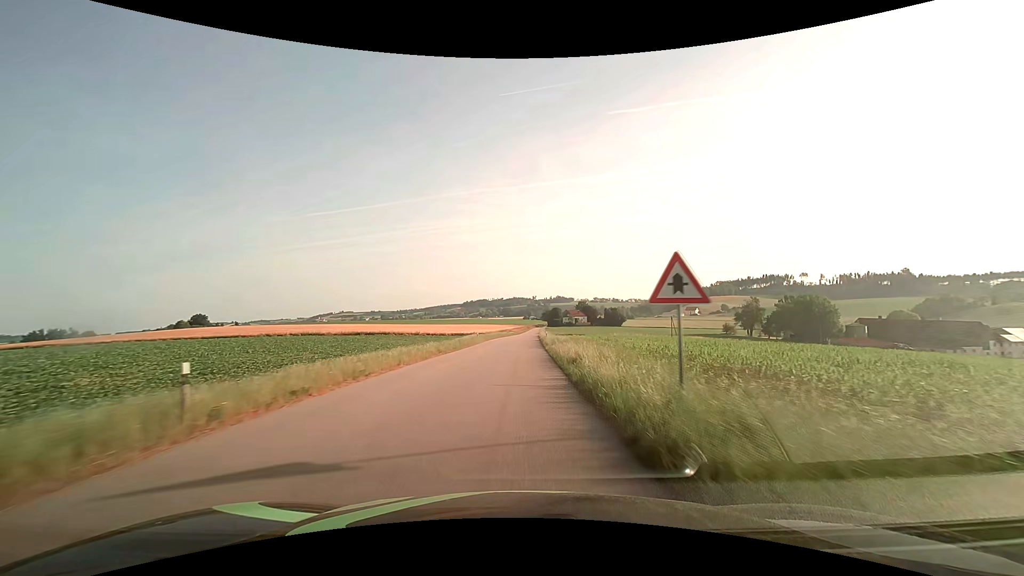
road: tertiary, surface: asphalt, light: Day
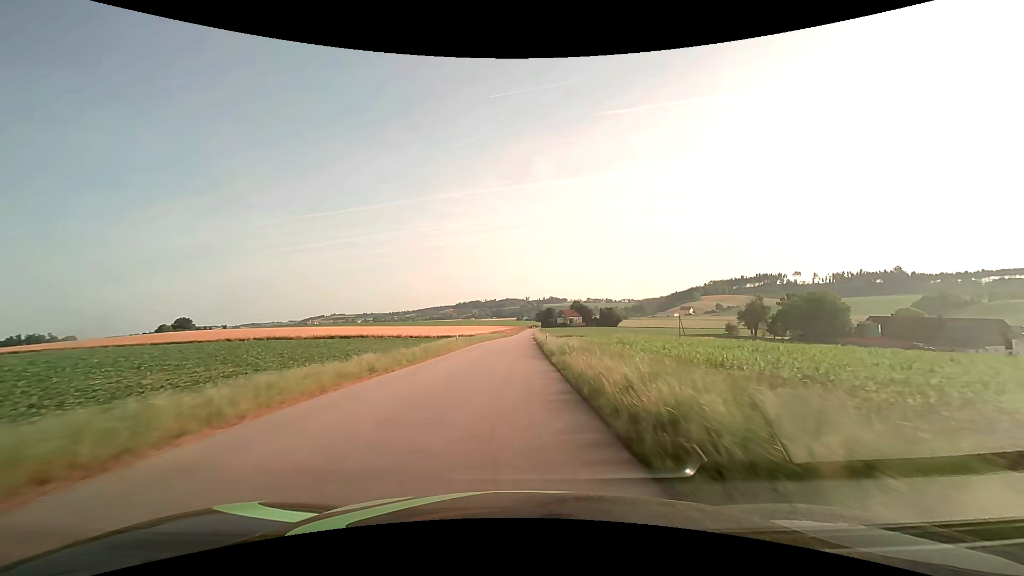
(+0.1, +11.3) m; +1°
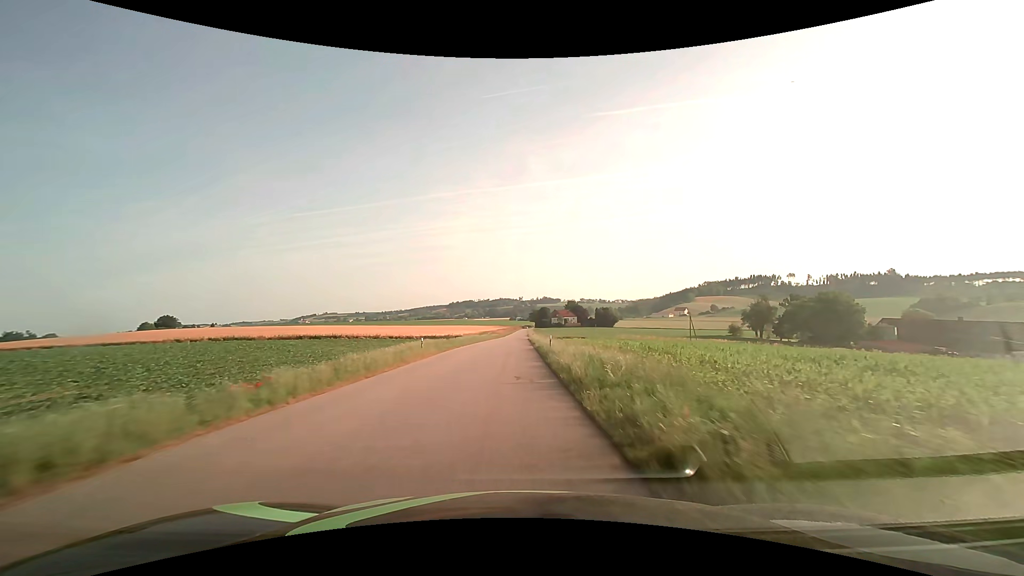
(+0.1, +11.3) m; +1°
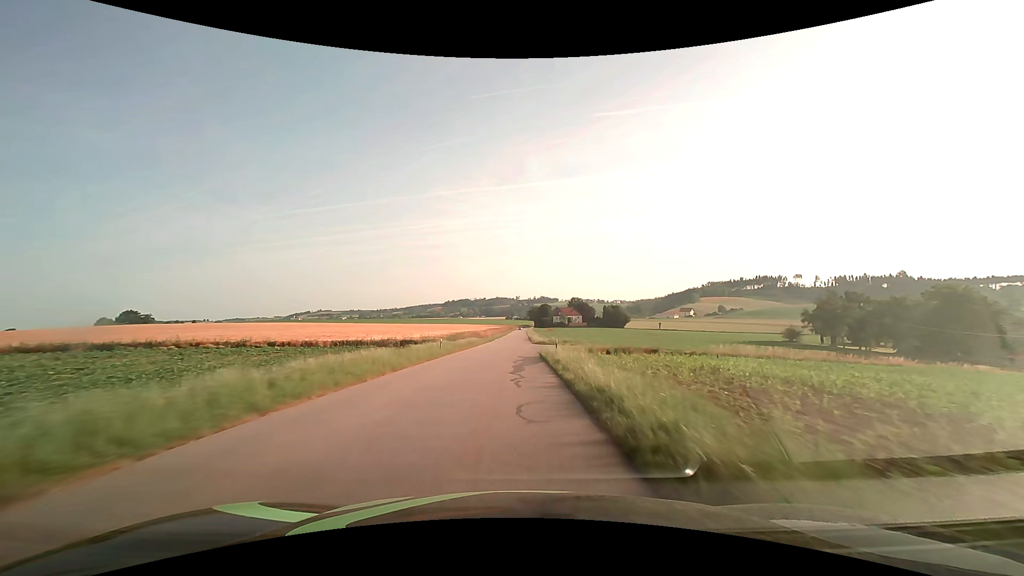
(0.0, +45.3) m; 0°
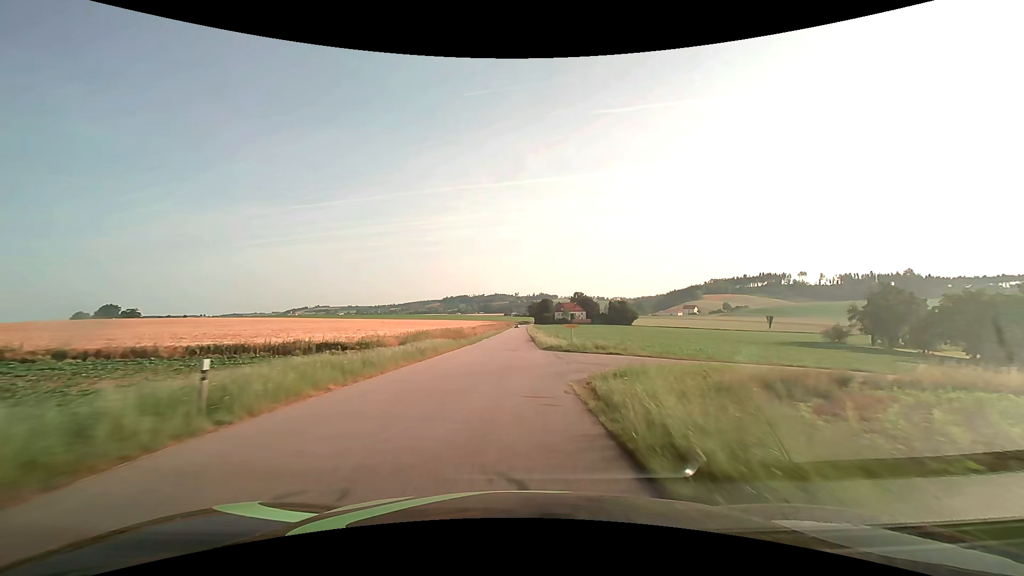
(+0.1, +23.1) m; 0°
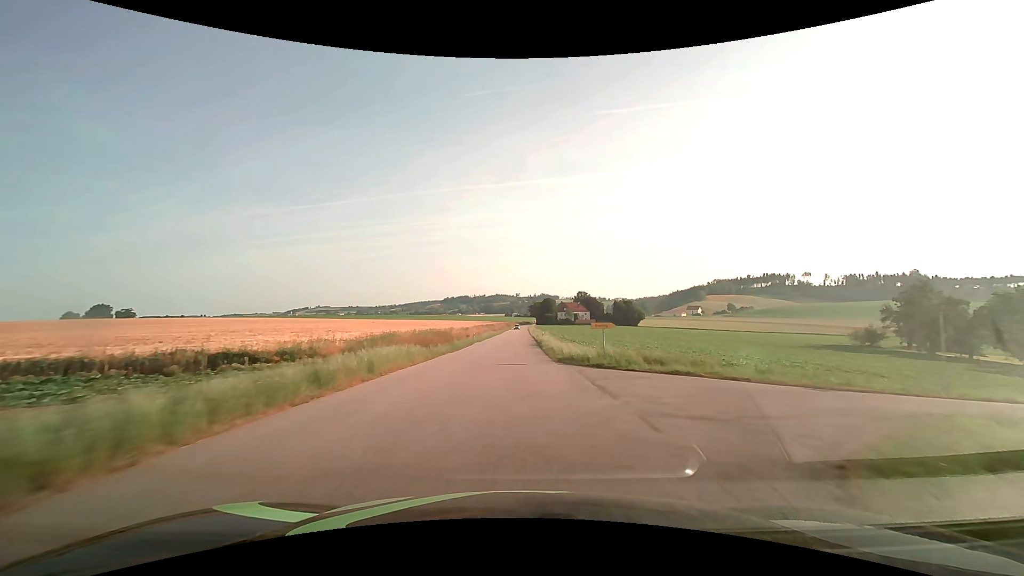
(0.0, +11.8) m; 0°
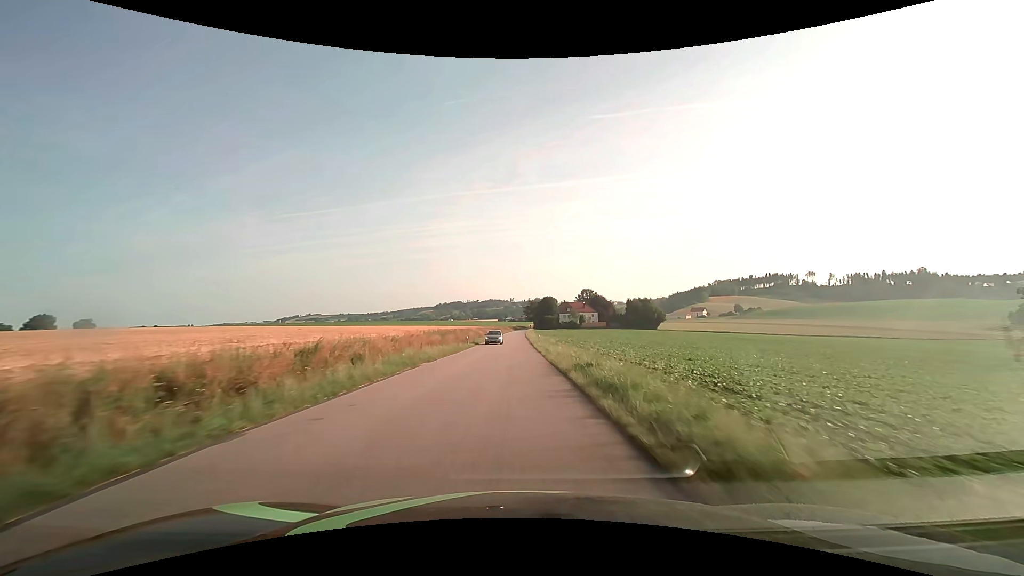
(+0.4, +47.9) m; +1°
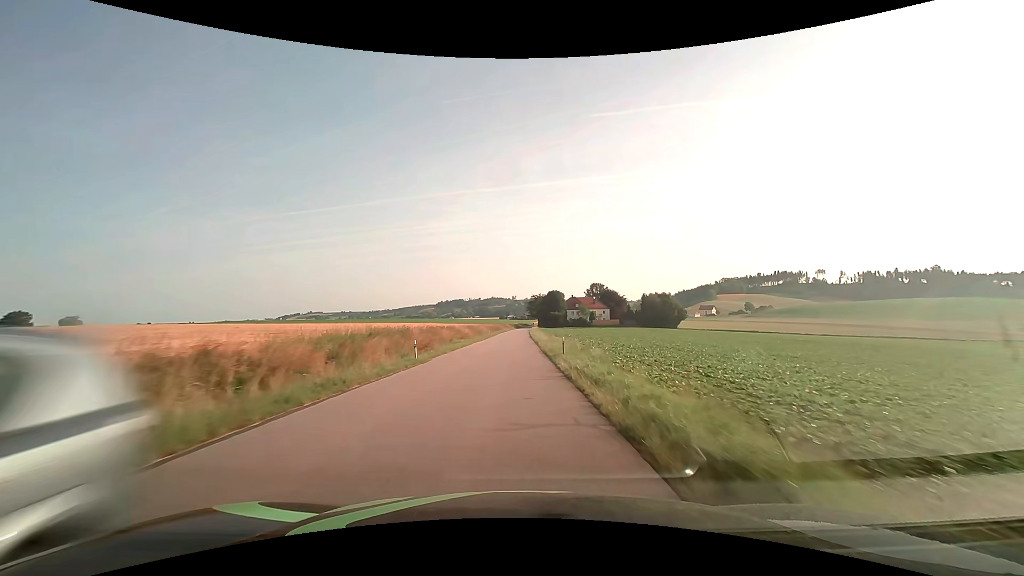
(0.0, +24.4) m; 0°
(0, +10) (0, +20) (0, +30) (0, +40) (0, +50) (0, +60) (0, +70) (0, +80) (0, +90) (0, +100) m
